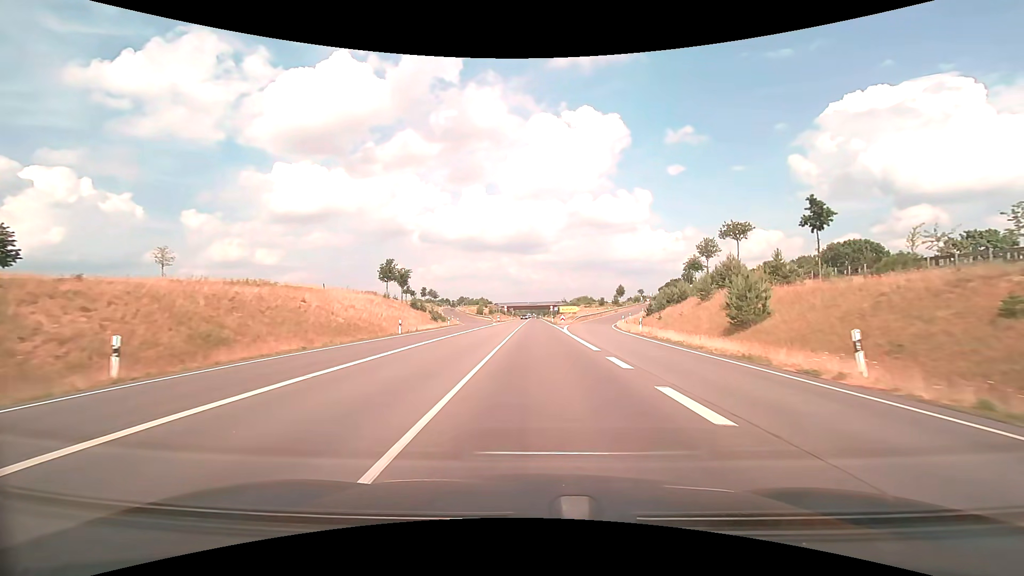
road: trunk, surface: asphalt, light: Day
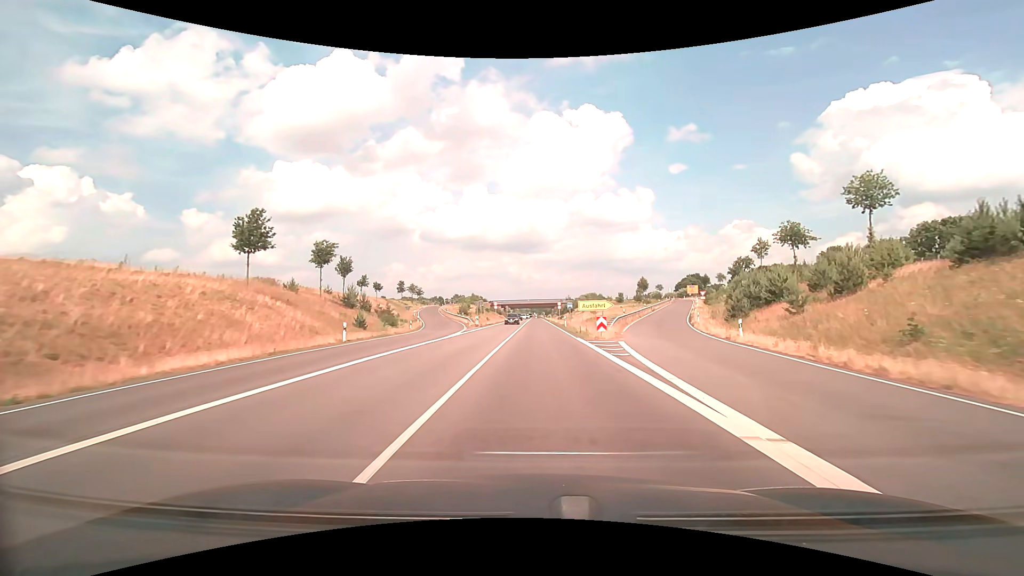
(0.0, +34.0) m; 0°
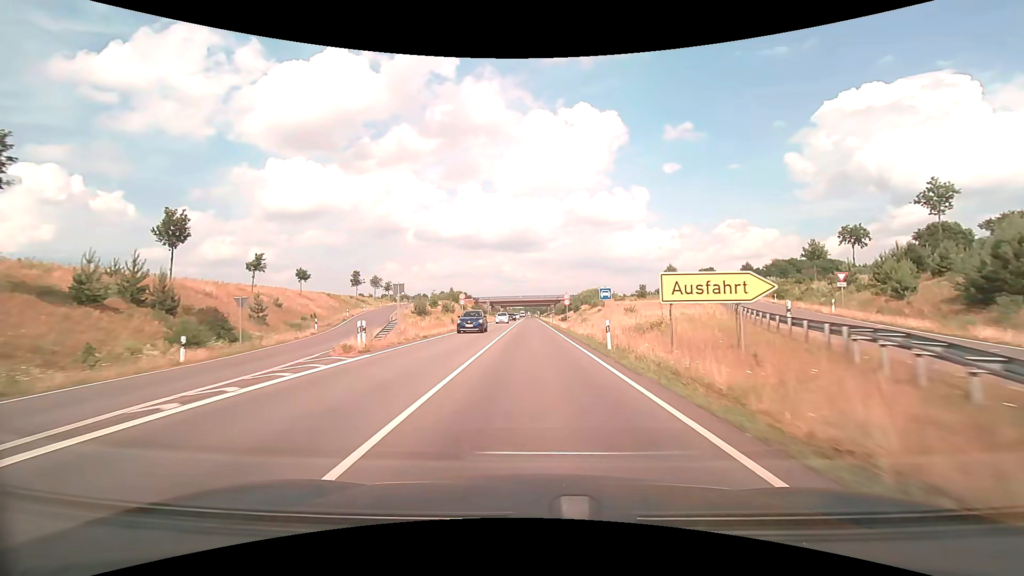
(+0.3, +34.3) m; +1°
(0, +10) (0, +20) (0, +30) (0, +40) (0, +50) (0, +60) (-1, +70) (-1, +80) (-1, +90) (-1, +100) m
